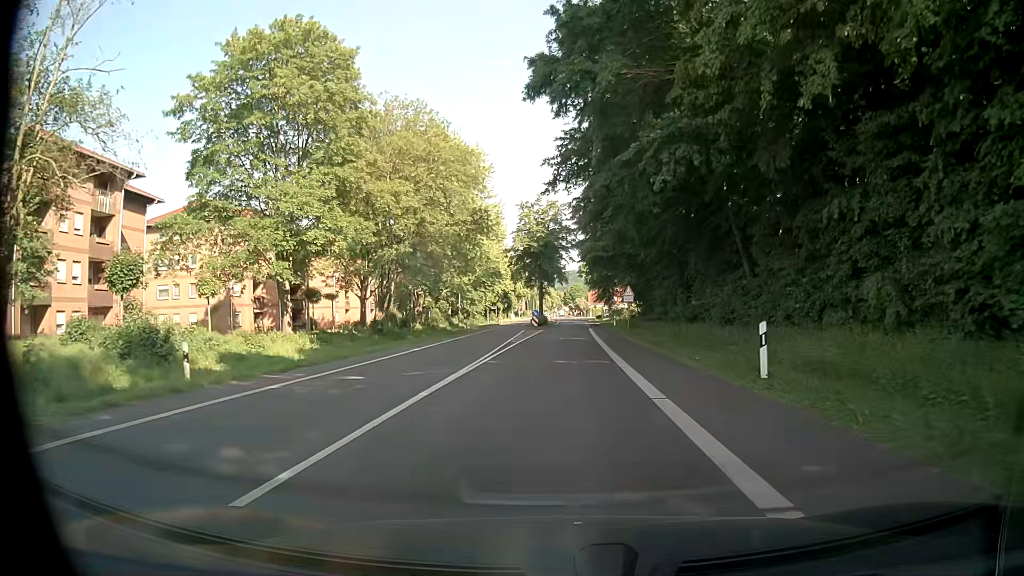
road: tertiary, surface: asphalt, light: Day
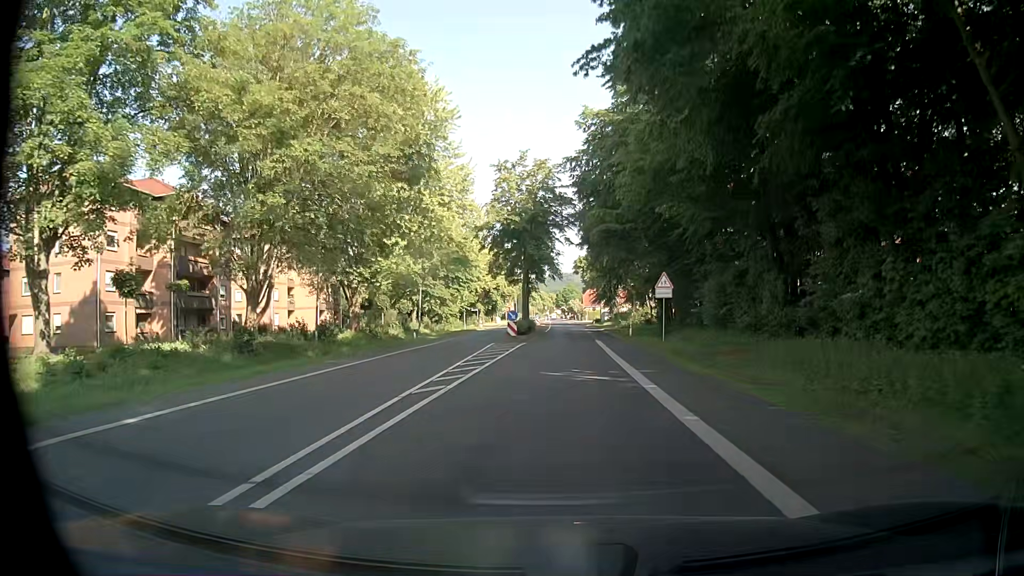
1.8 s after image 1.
(-0.1, +20.2) m; -1°
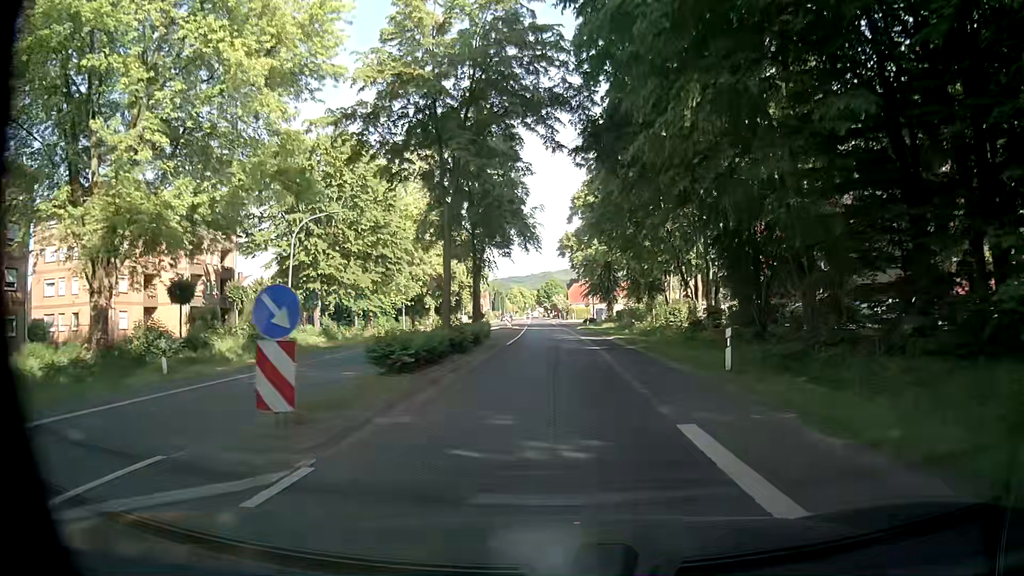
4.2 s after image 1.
(+0.8, +29.3) m; +3°
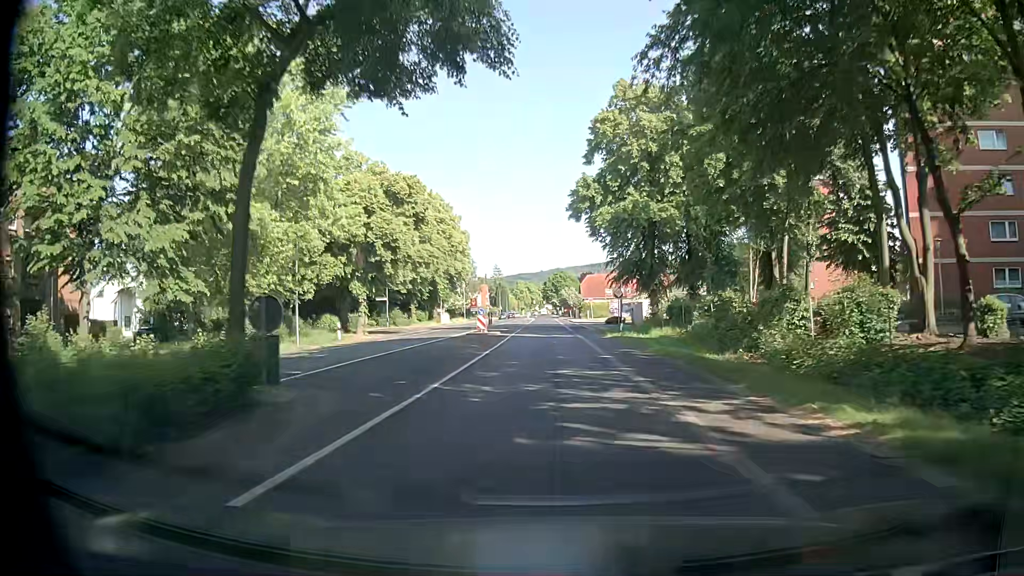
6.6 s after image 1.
(-0.4, +30.5) m; -2°
